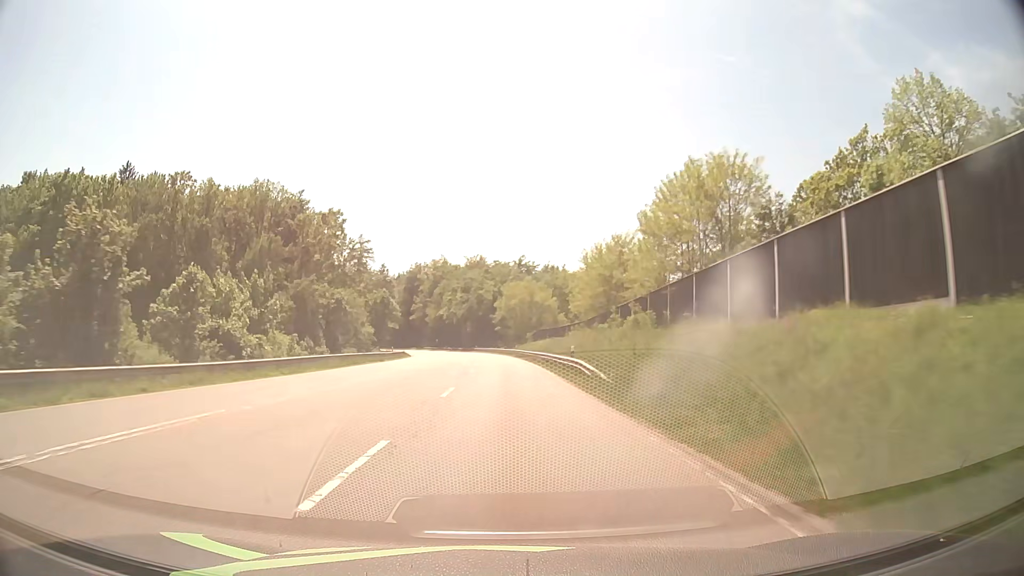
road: secondary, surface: asphalt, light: Day
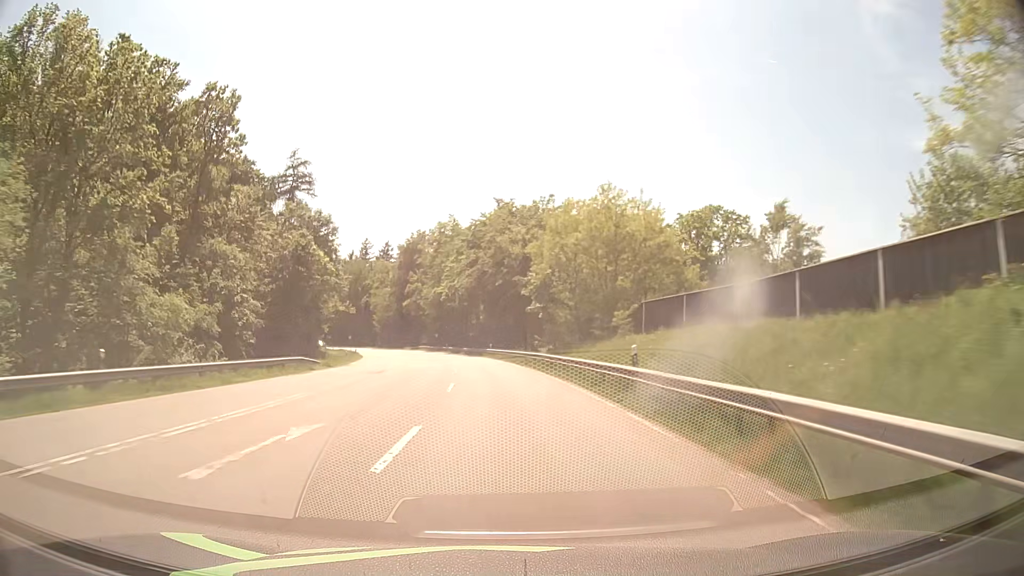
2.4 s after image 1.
(-0.9, +61.4) m; -2°
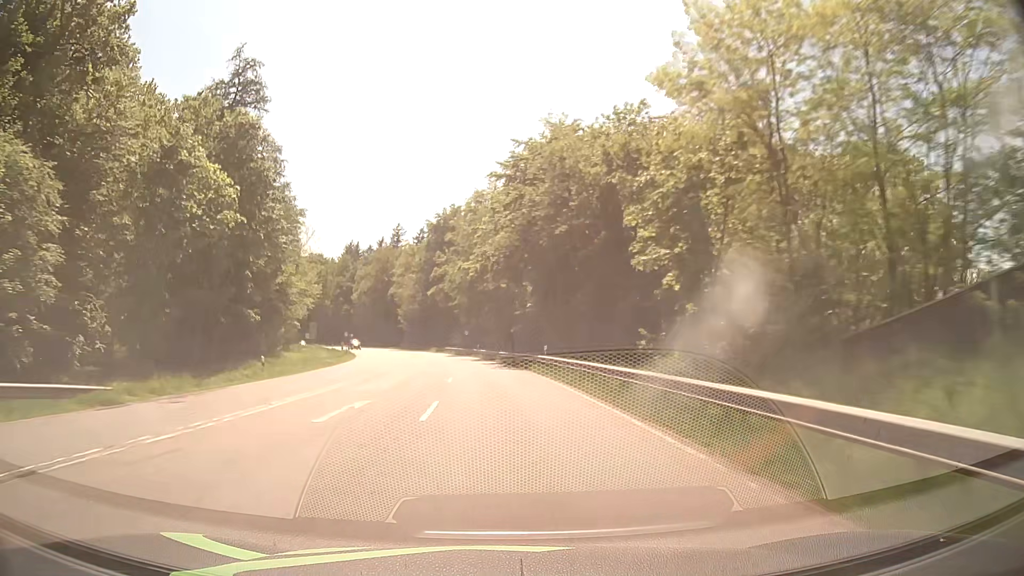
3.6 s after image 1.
(-1.0, +31.1) m; -4°
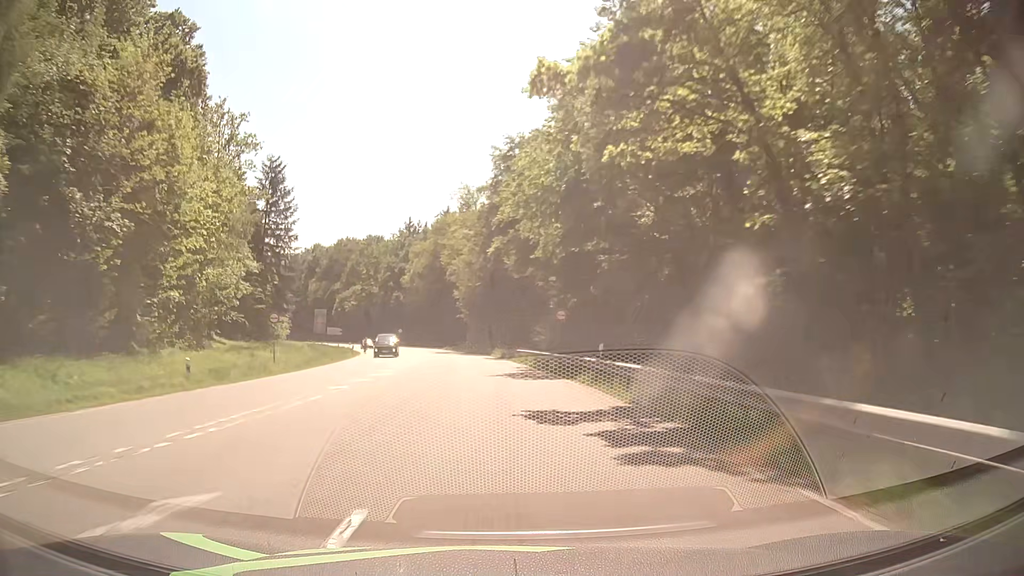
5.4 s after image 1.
(-3.1, +46.8) m; -7°
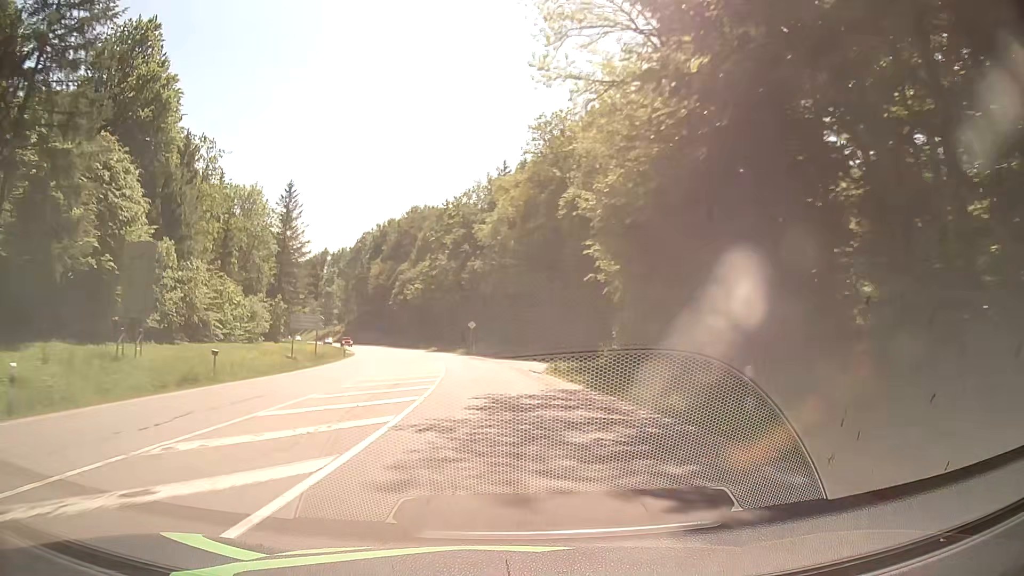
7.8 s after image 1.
(-5.3, +62.8) m; -10°
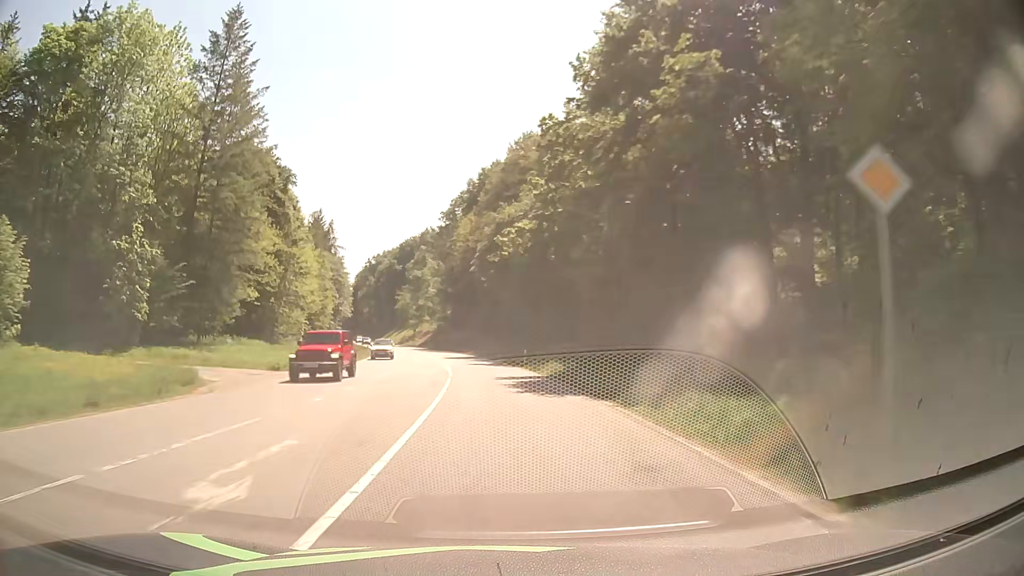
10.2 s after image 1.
(-6.3, +62.9) m; -11°
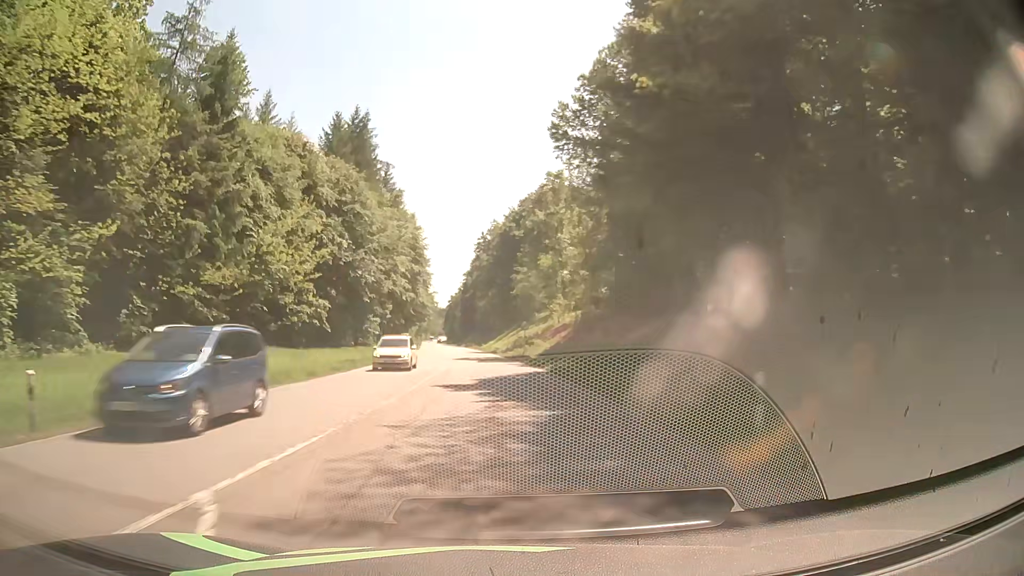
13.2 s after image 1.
(-8.3, +78.8) m; -12°
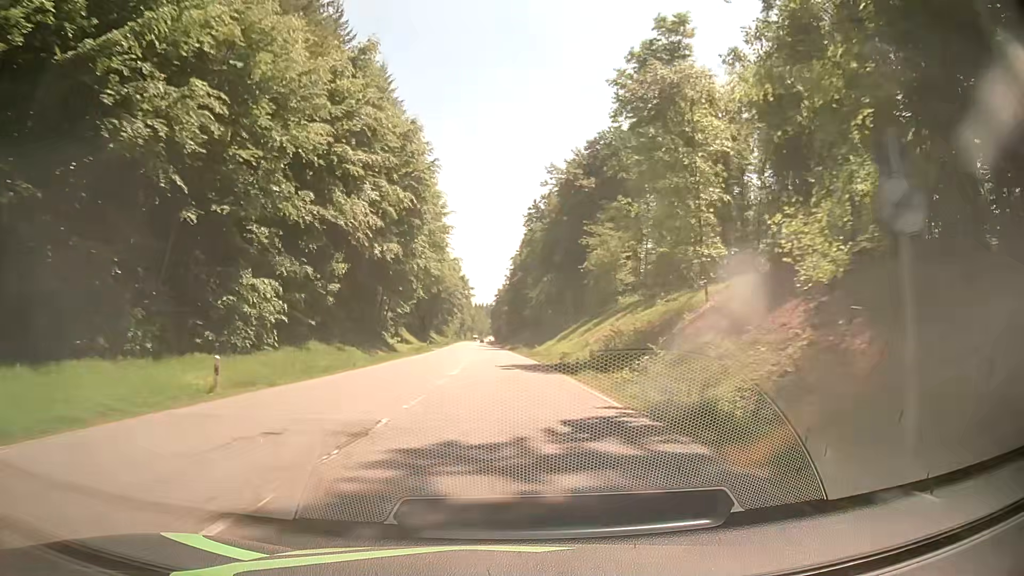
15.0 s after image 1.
(-2.1, +47.5) m; -5°
(0, +10) (0, +20) (0, +30) (-1, +40) (-1, +50) (-1, +60) (-2, +70) (-2, +80) (-3, +90) (-3, +100) m
